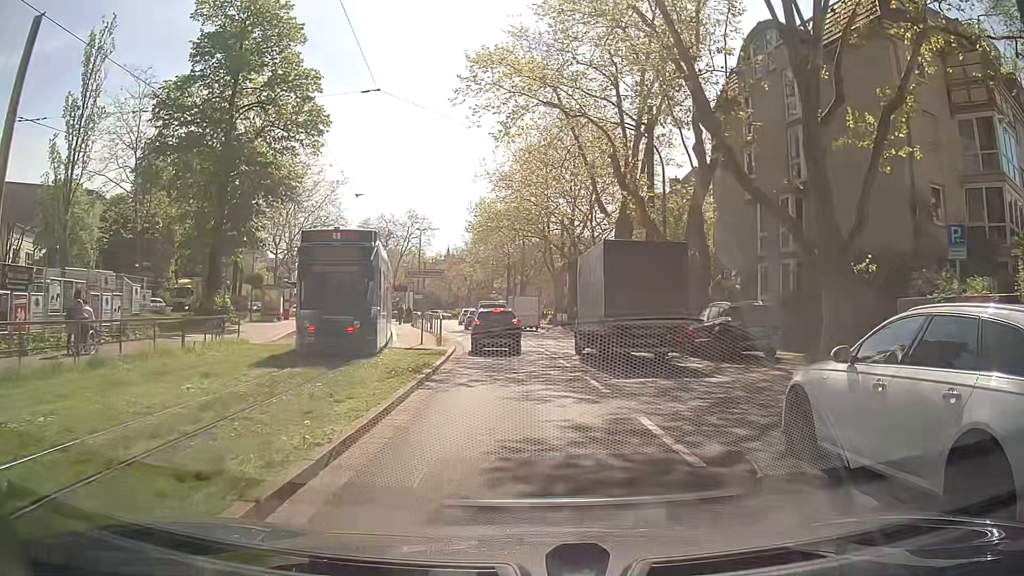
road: primary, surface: asphalt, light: Day
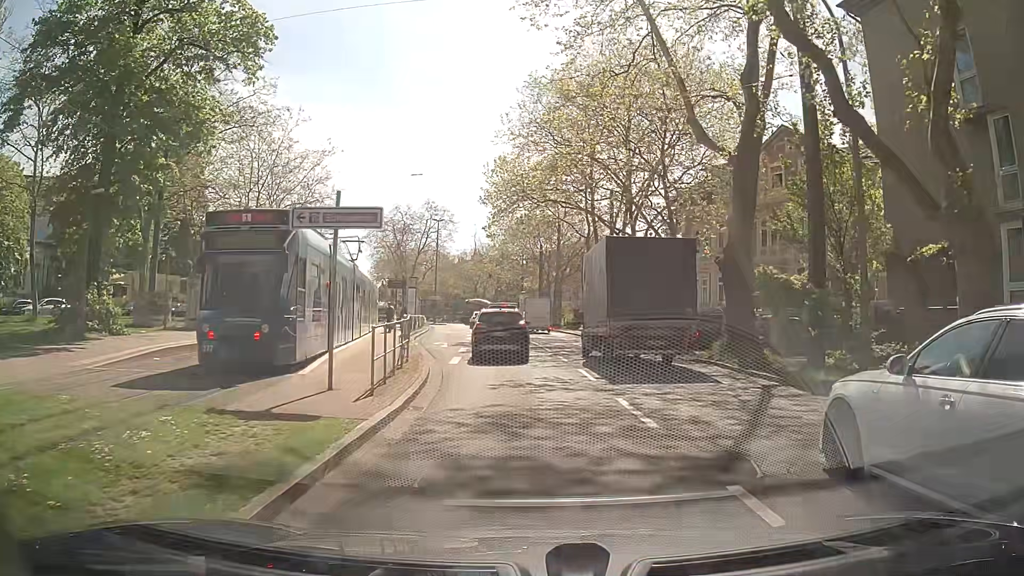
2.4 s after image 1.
(-0.7, +15.5) m; -4°
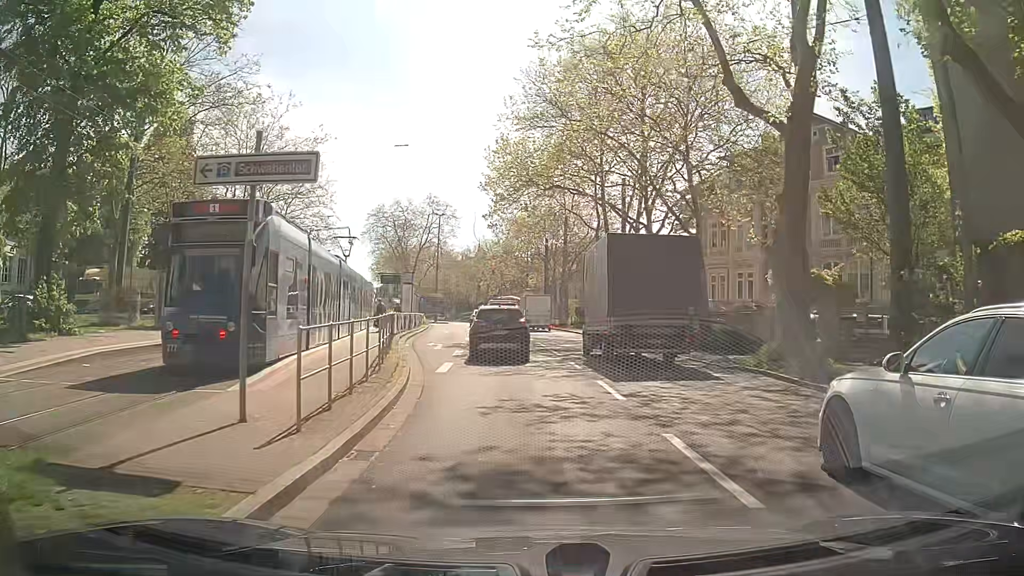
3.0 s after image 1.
(0.0, +3.6) m; 0°
